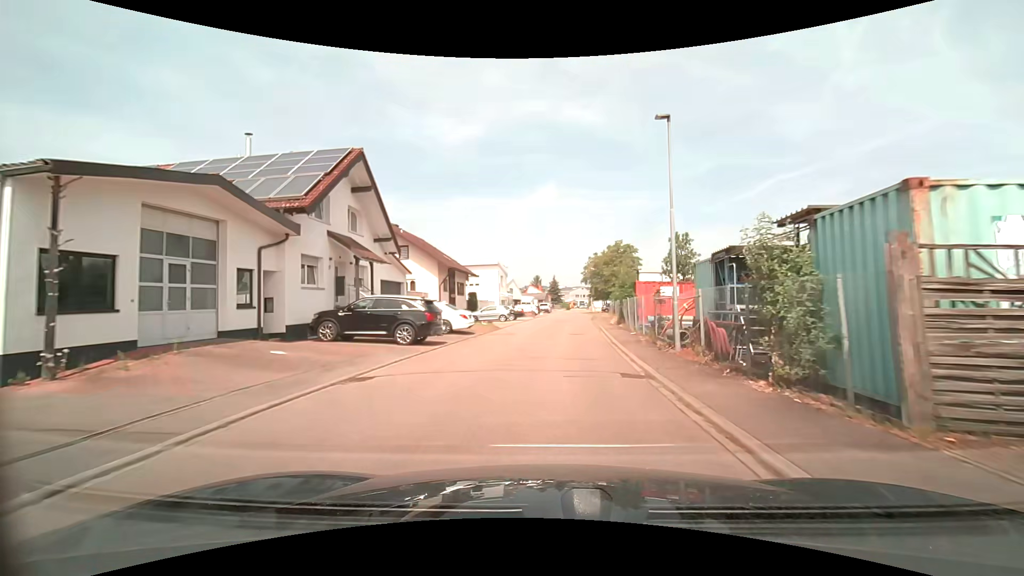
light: Day
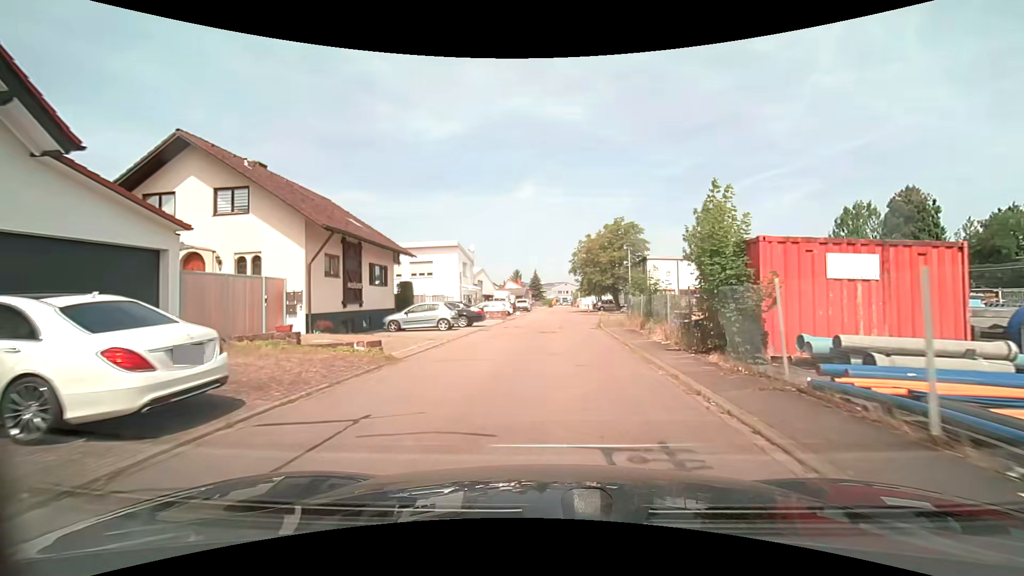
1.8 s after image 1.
(+0.5, +18.2) m; +3°
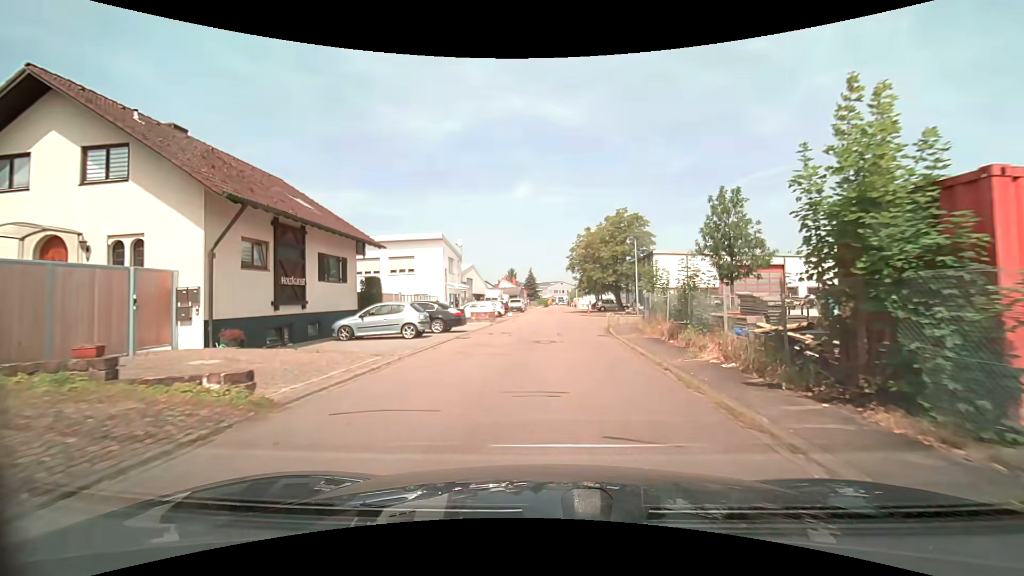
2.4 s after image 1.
(+0.1, +5.3) m; +1°
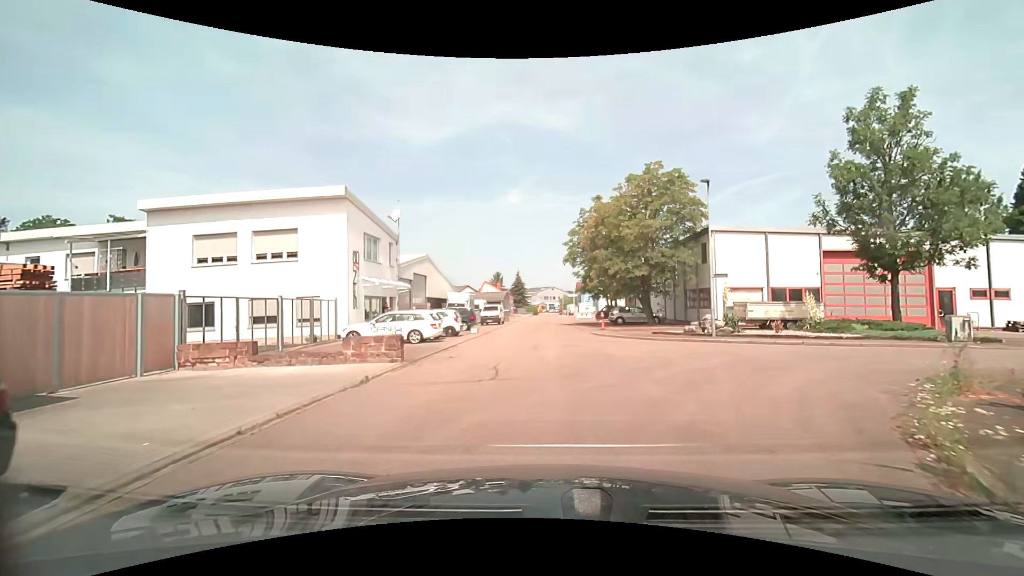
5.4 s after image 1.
(+0.1, +19.4) m; 0°
(0, +10) (0, +20) (+1, +30) (+1, +40) (+1, +50) (+1, +60) (+1, +70) (+1, +80) (+1, +90) (+1, +100) m
